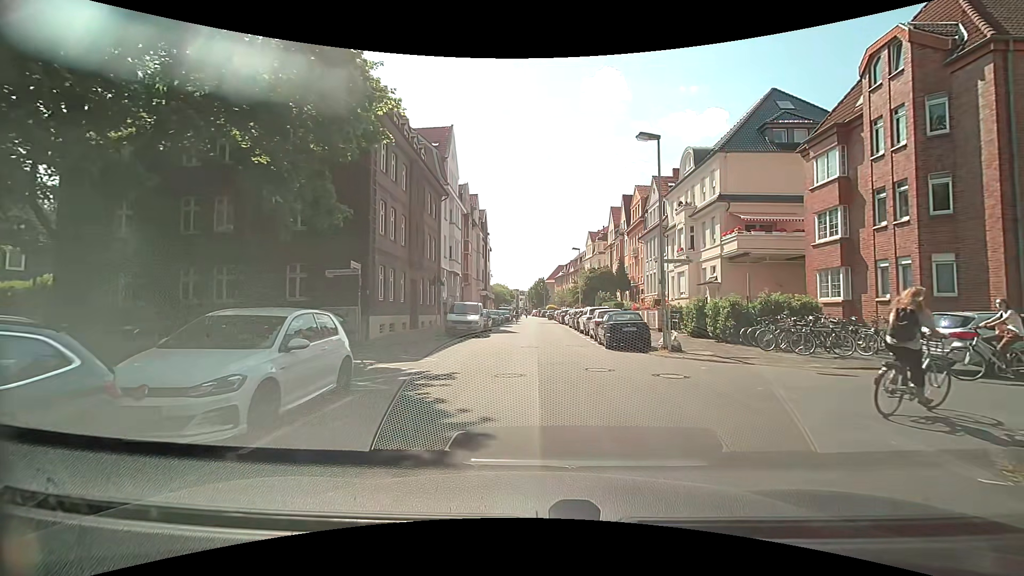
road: residential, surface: asphalt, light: Day
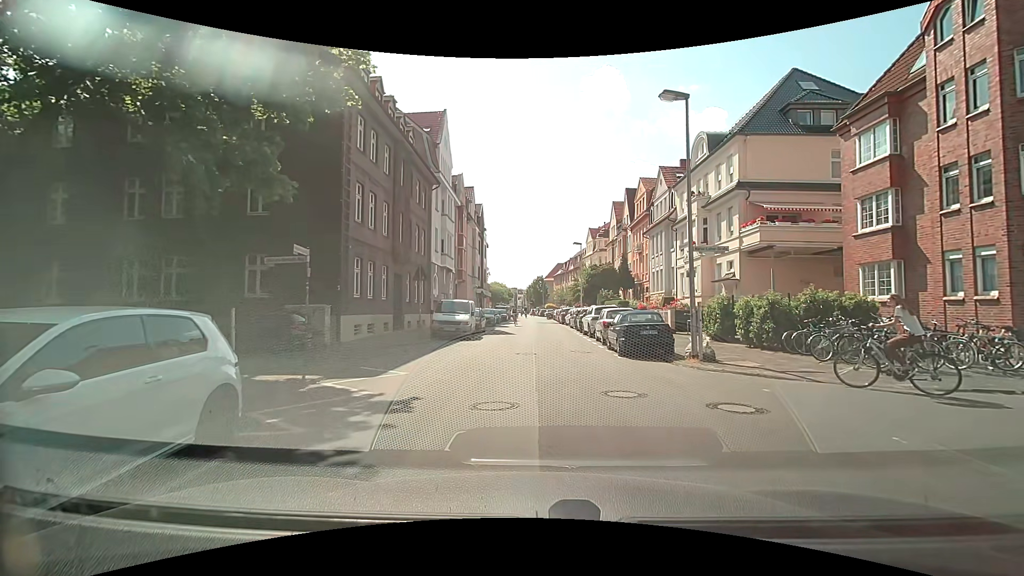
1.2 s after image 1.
(0.0, +3.2) m; 0°
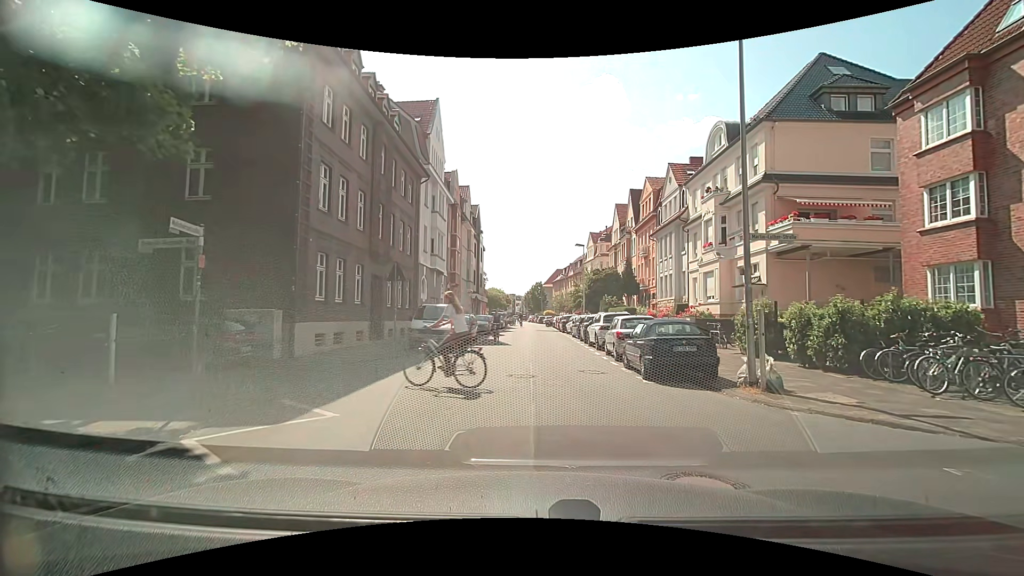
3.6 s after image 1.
(-0.1, +3.8) m; 0°
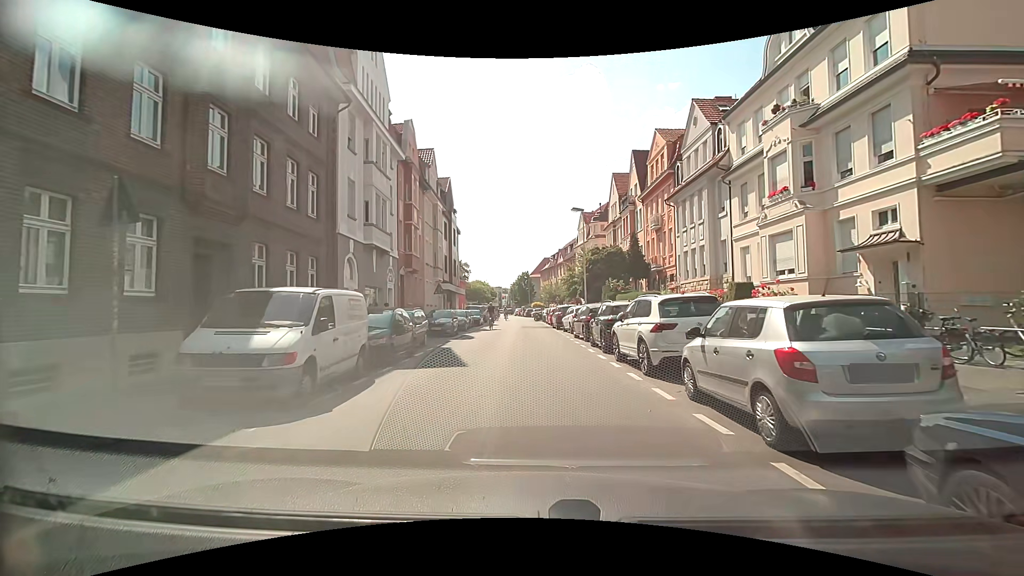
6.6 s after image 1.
(0.0, +12.1) m; 0°
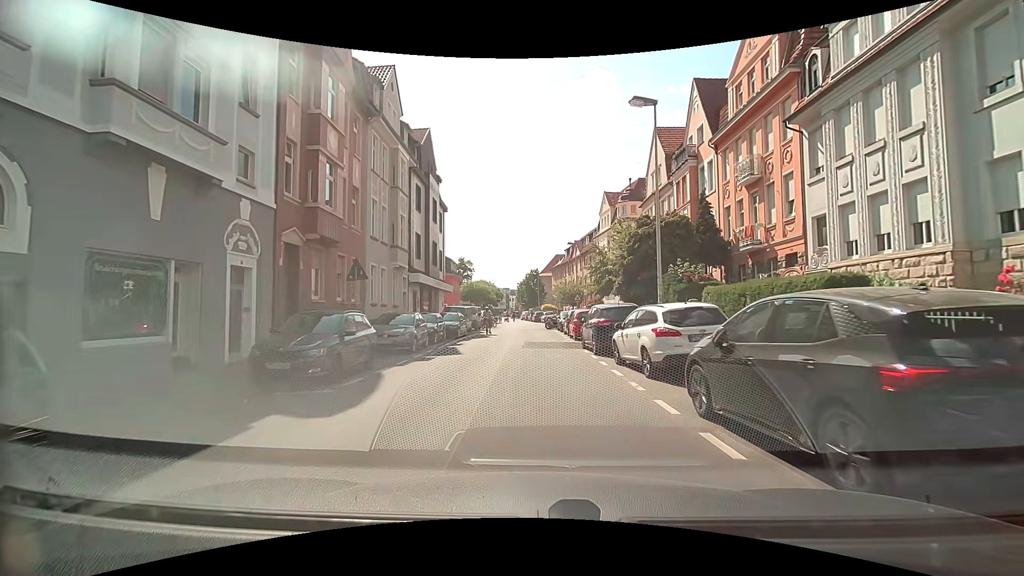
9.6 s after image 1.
(0.0, +17.2) m; -1°
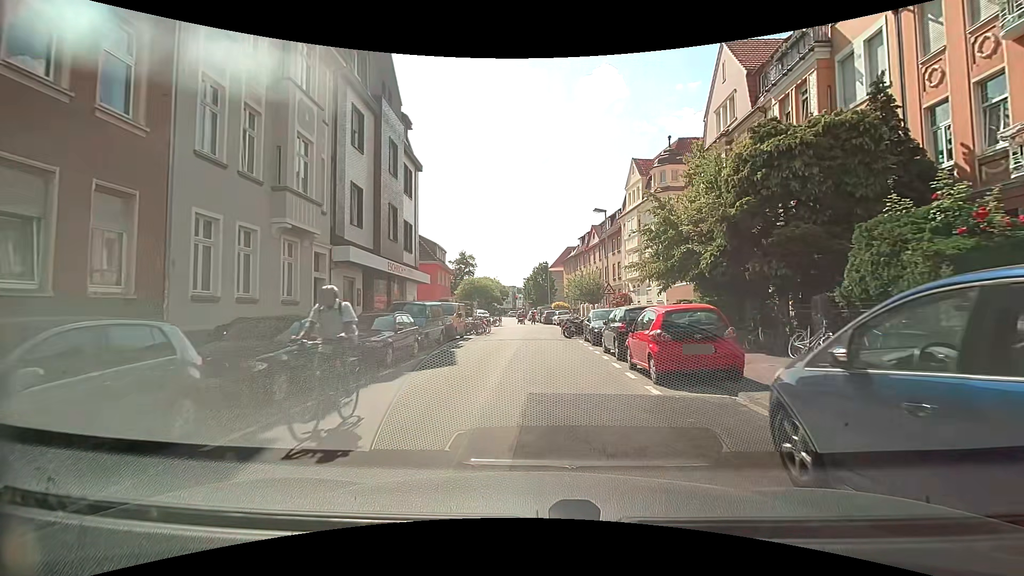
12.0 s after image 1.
(0.0, +14.6) m; 0°
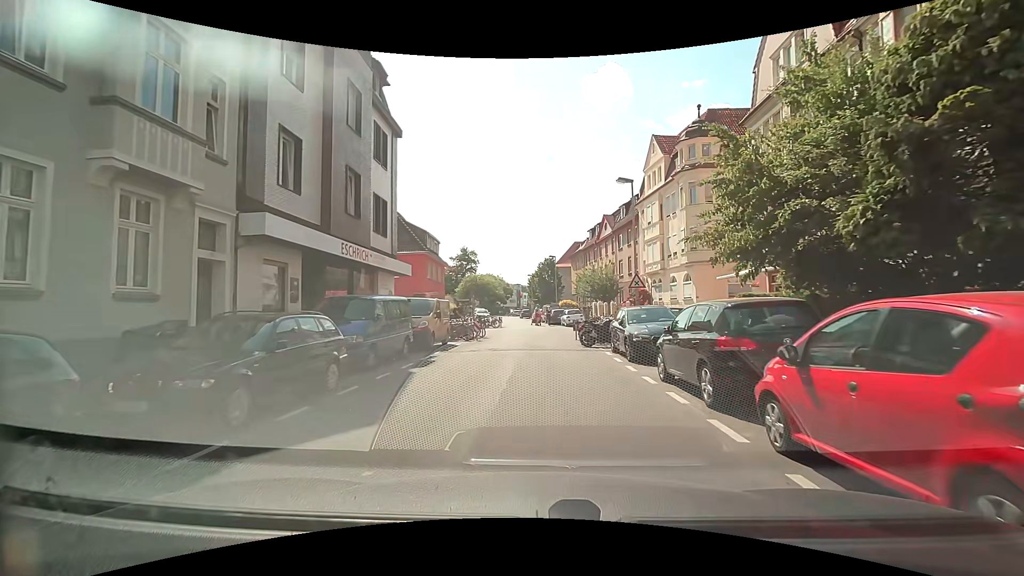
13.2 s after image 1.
(-0.1, +6.9) m; -1°
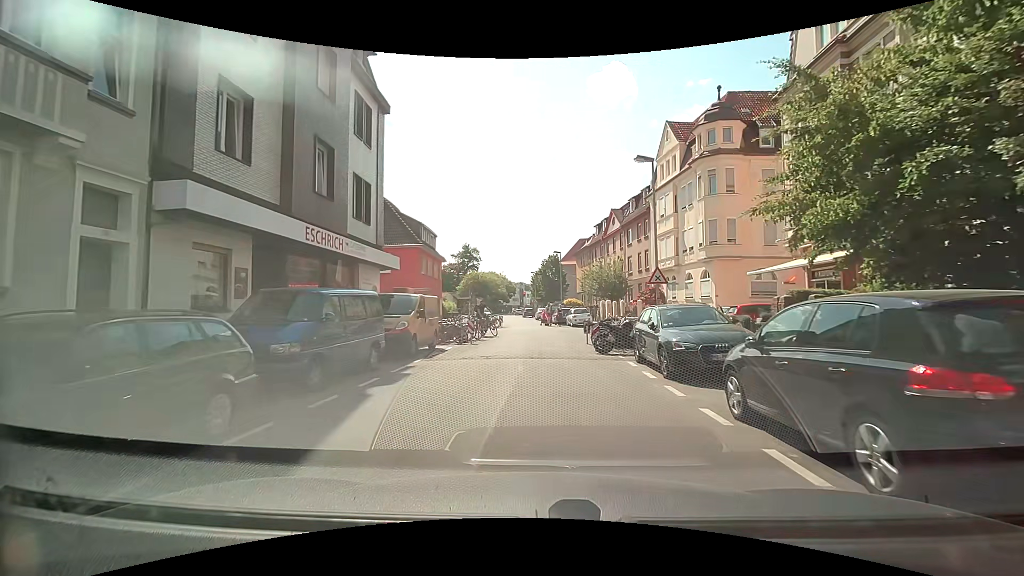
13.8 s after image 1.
(0.0, +3.3) m; -1°
(0, +10) (0, +20) (+1, +30) (+1, +40) (+1, +50) (0, +60) (-1, +70) (-2, +80) (-3, +90) (-5, +100) m
